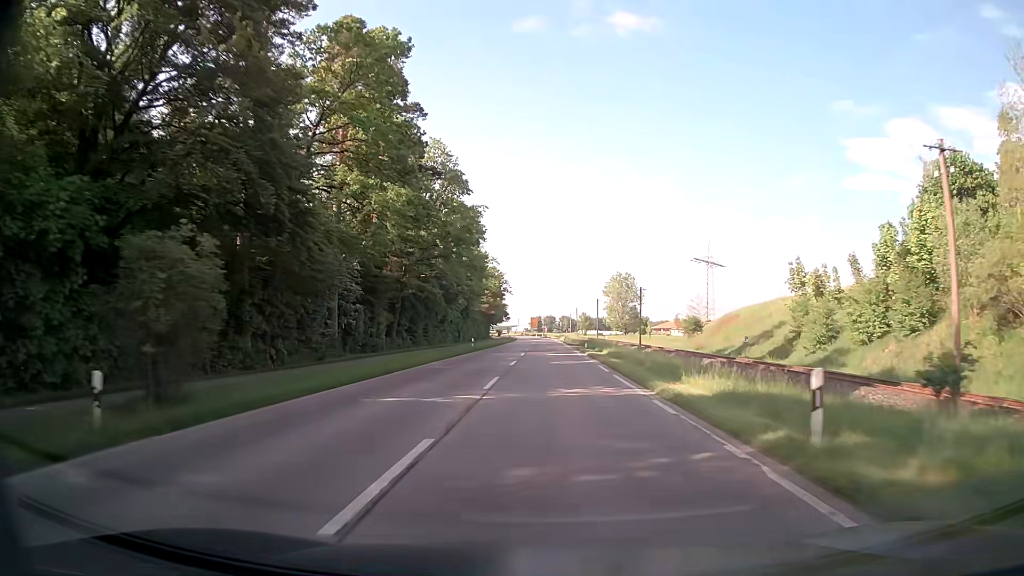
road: secondary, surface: asphalt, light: Day
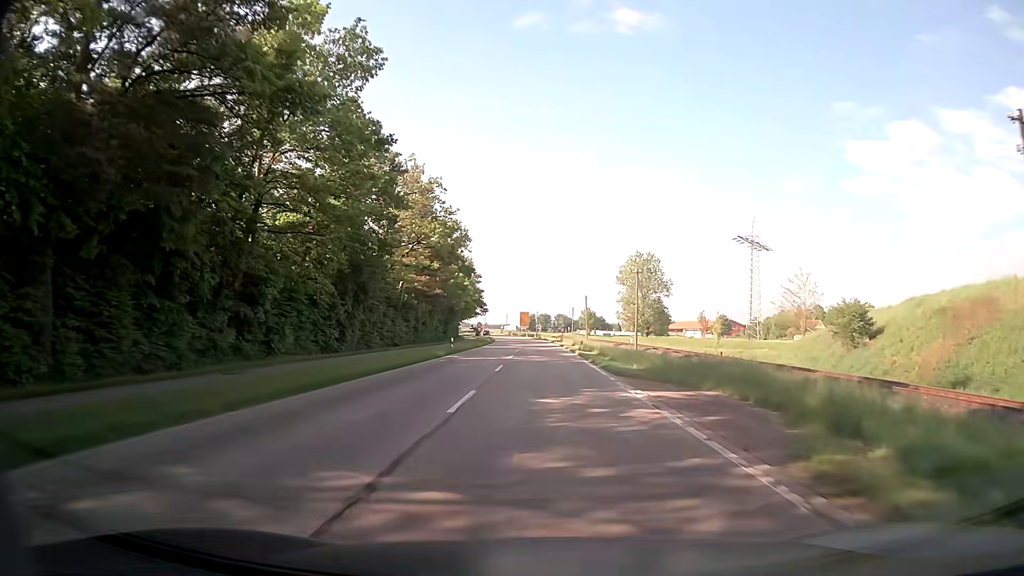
(+0.4, +52.4) m; +1°
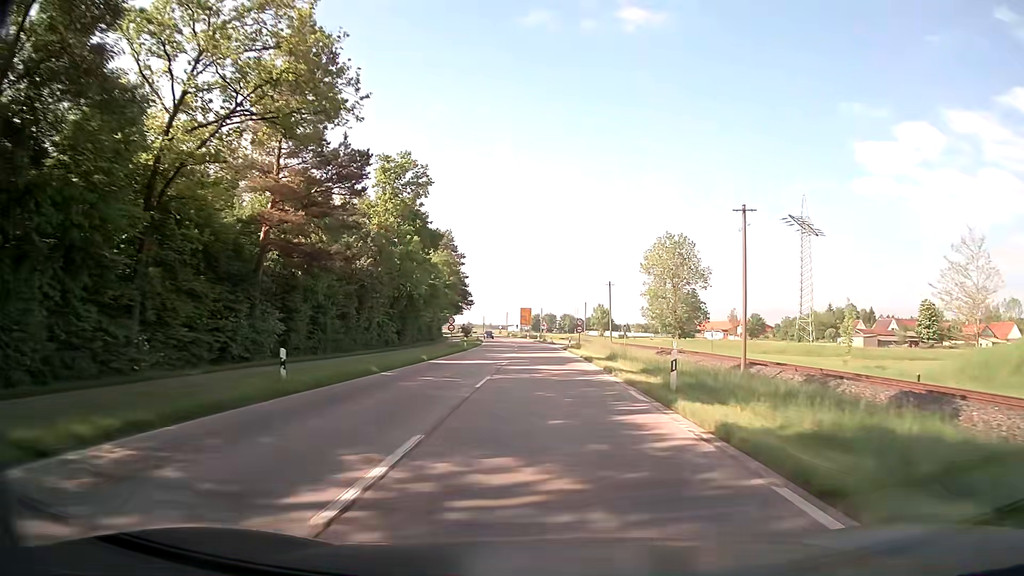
(-0.1, +31.0) m; -1°
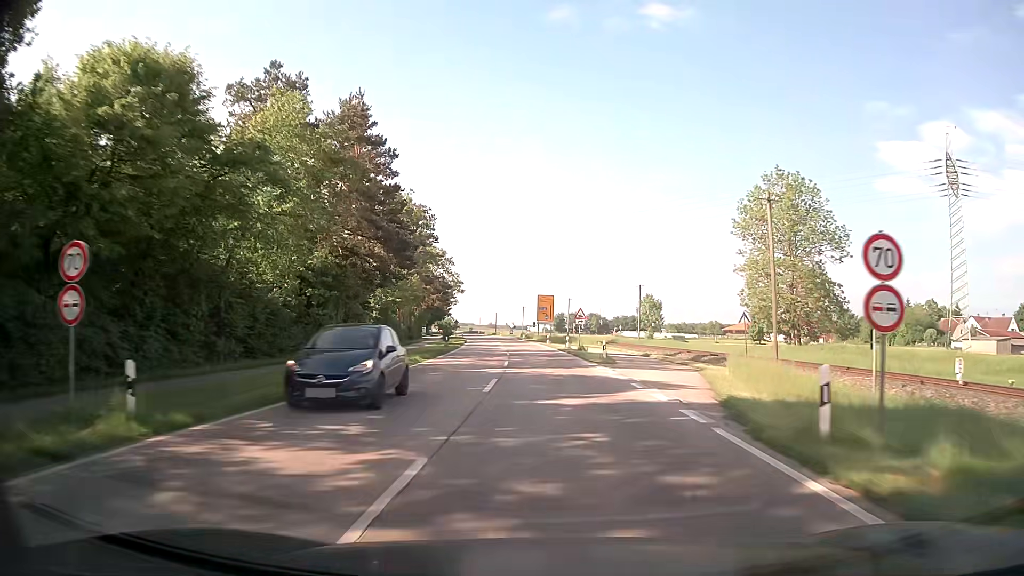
(-0.5, +49.3) m; -2°
